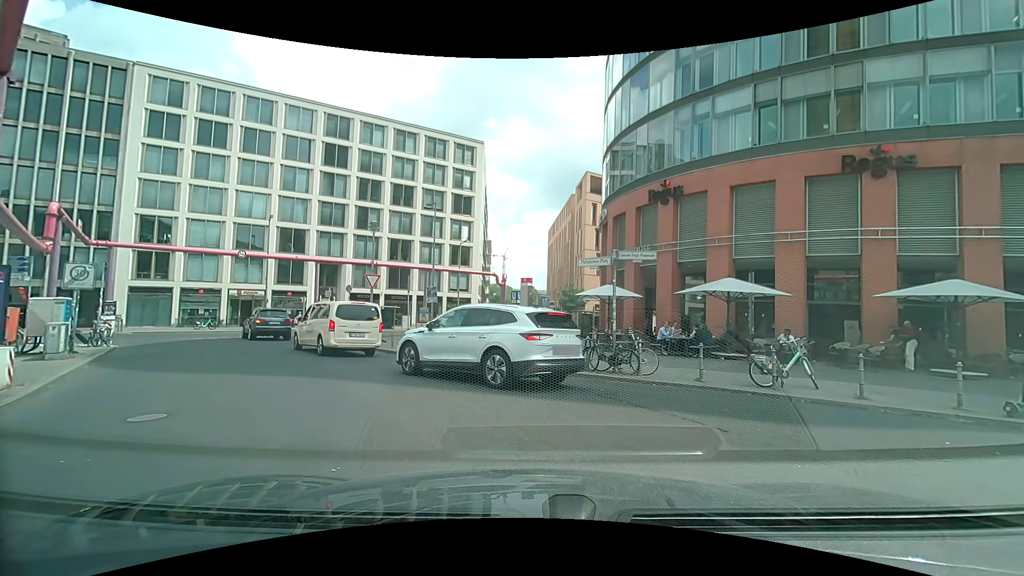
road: residential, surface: asphalt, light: Day
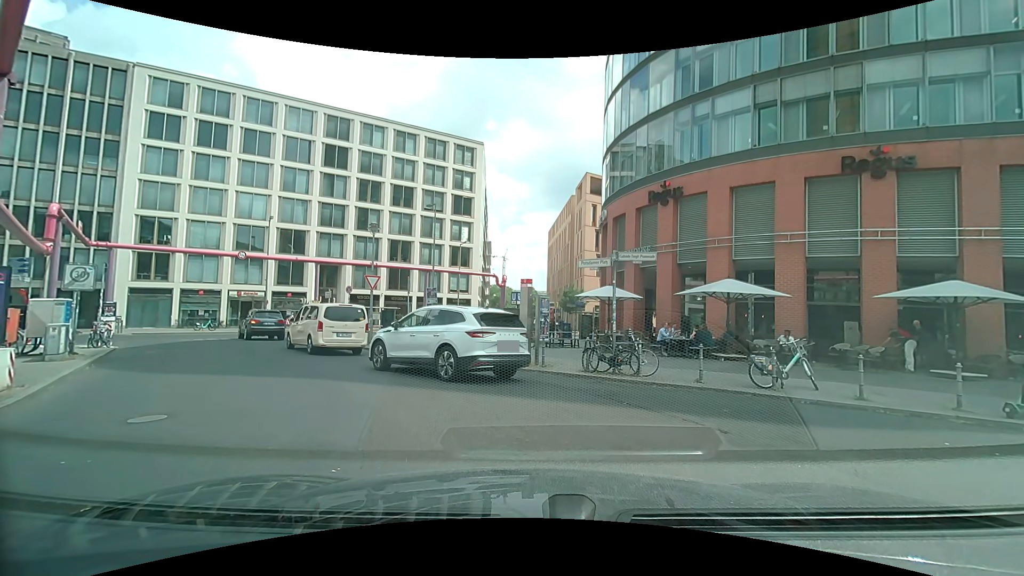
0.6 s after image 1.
(0.0, 0.0) m; 0°
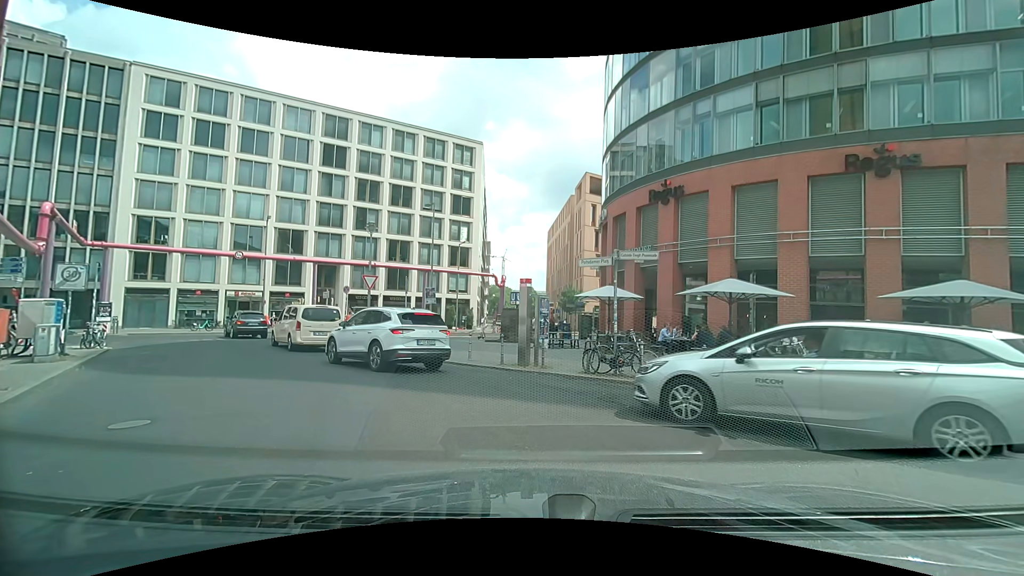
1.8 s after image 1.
(0.0, +0.3) m; 0°
